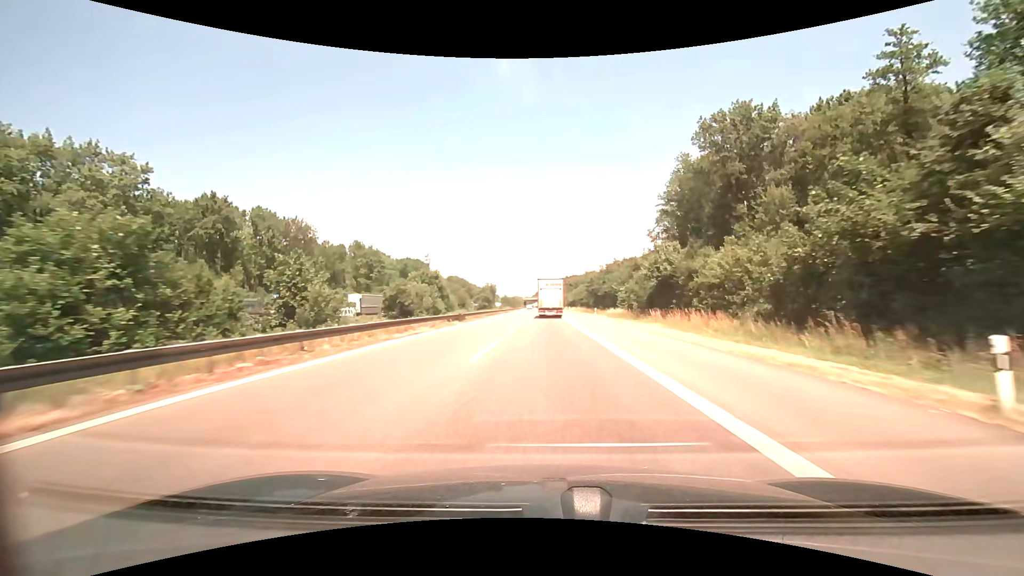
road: motorway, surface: asphalt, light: Day
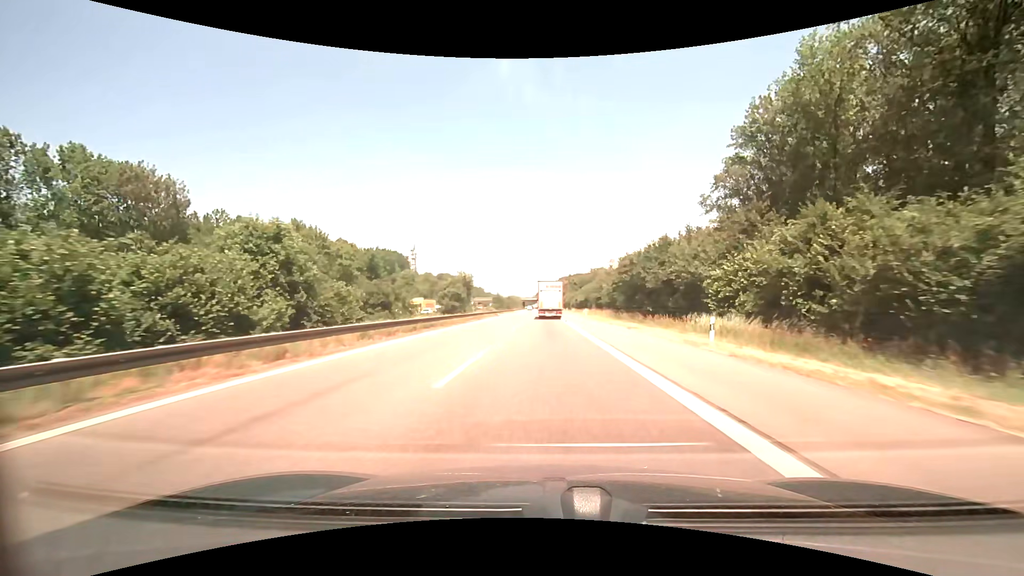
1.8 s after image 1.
(0.0, +39.2) m; 0°
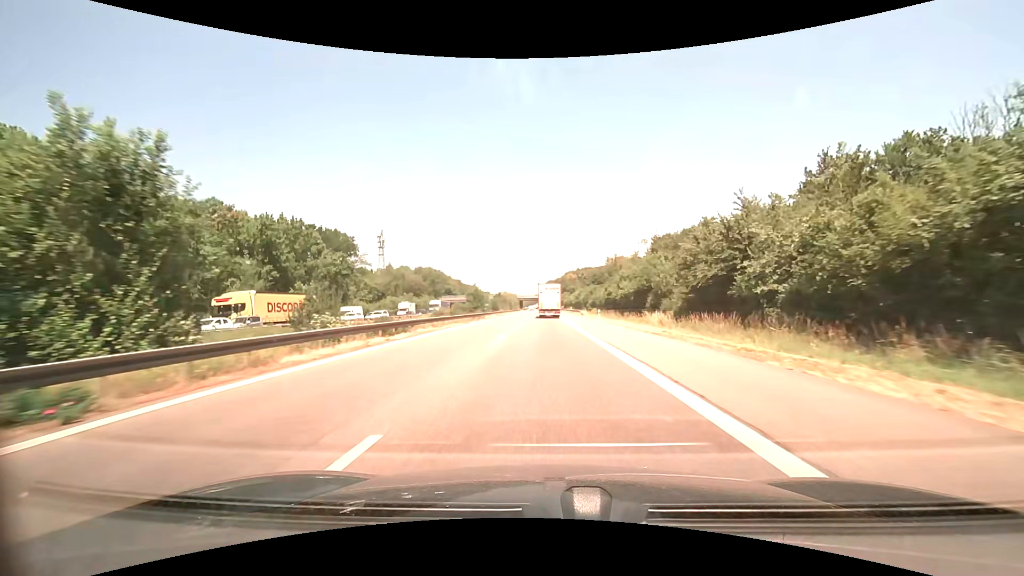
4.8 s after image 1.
(-0.1, +63.4) m; 0°
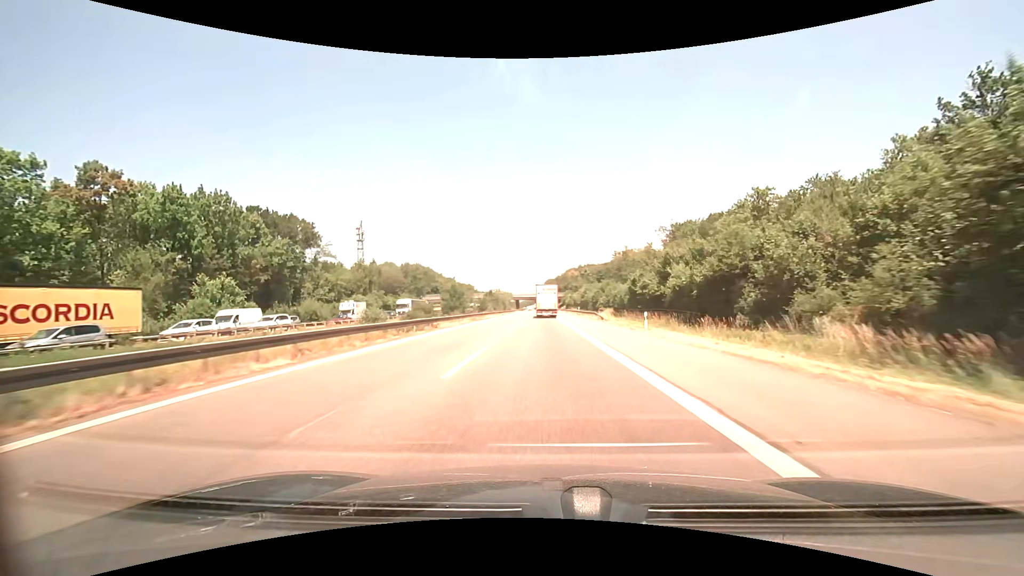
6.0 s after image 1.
(-0.1, +25.5) m; 0°
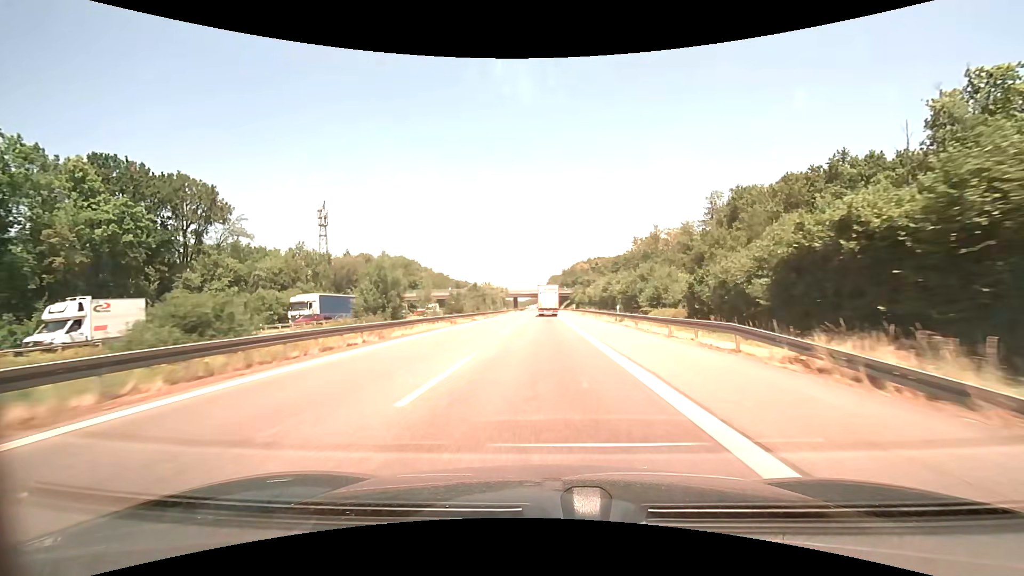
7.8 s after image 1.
(-0.1, +38.6) m; -1°
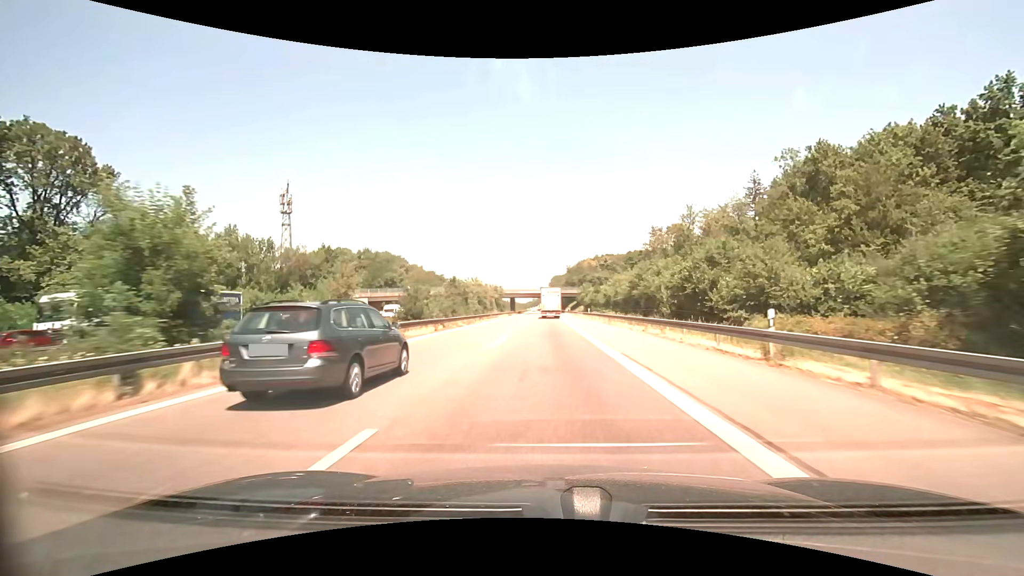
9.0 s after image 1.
(-0.1, +25.9) m; 0°
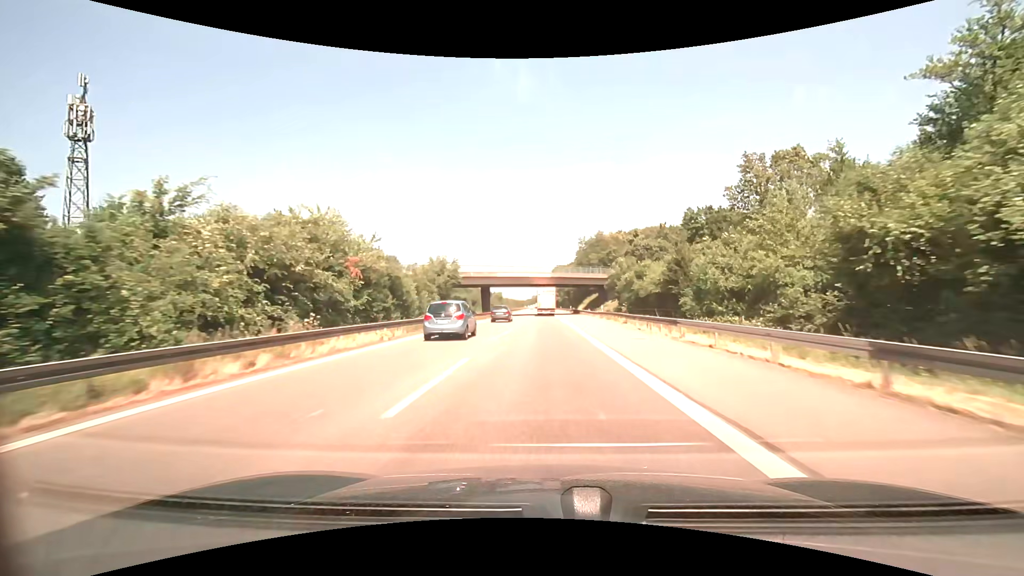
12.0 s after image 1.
(0.0, +64.6) m; 0°
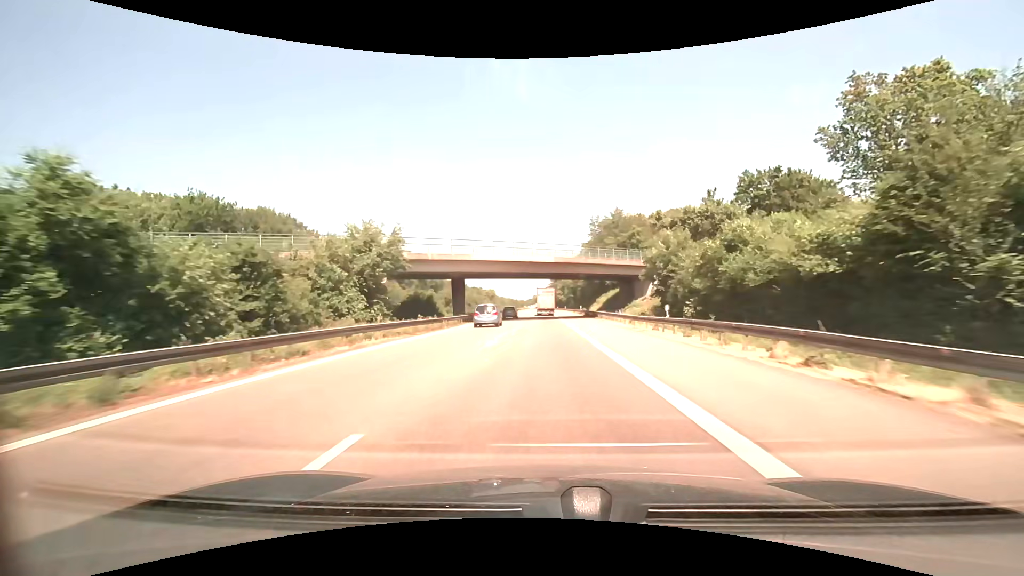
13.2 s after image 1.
(0.0, +25.5) m; 0°
(0, +10) (0, +20) (0, +30) (0, +40) (0, +50) (0, +60) (0, +70) (0, +80) (0, +90) (0, +100) m
